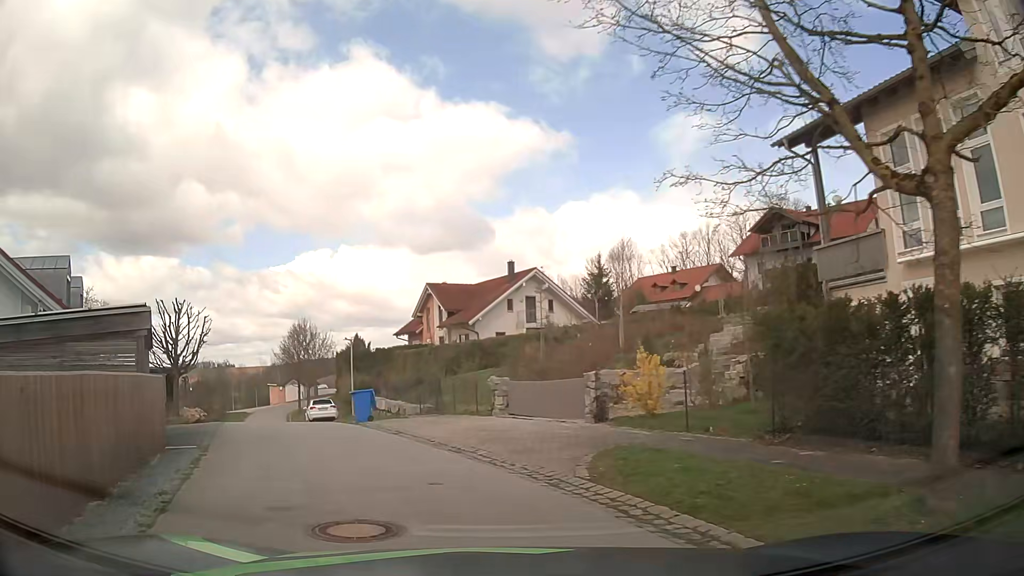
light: Day
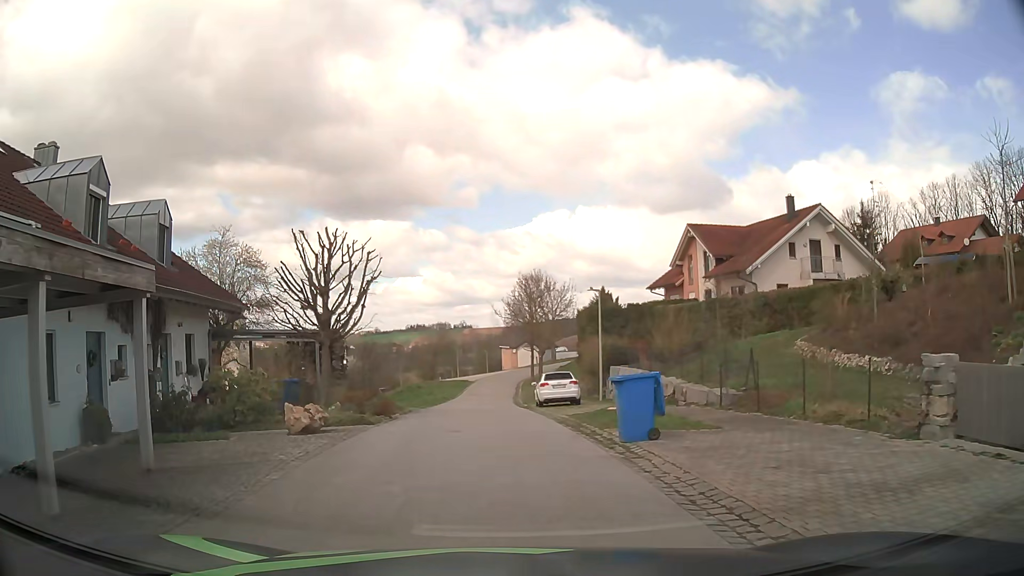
(-2.3, +11.0) m; -21°
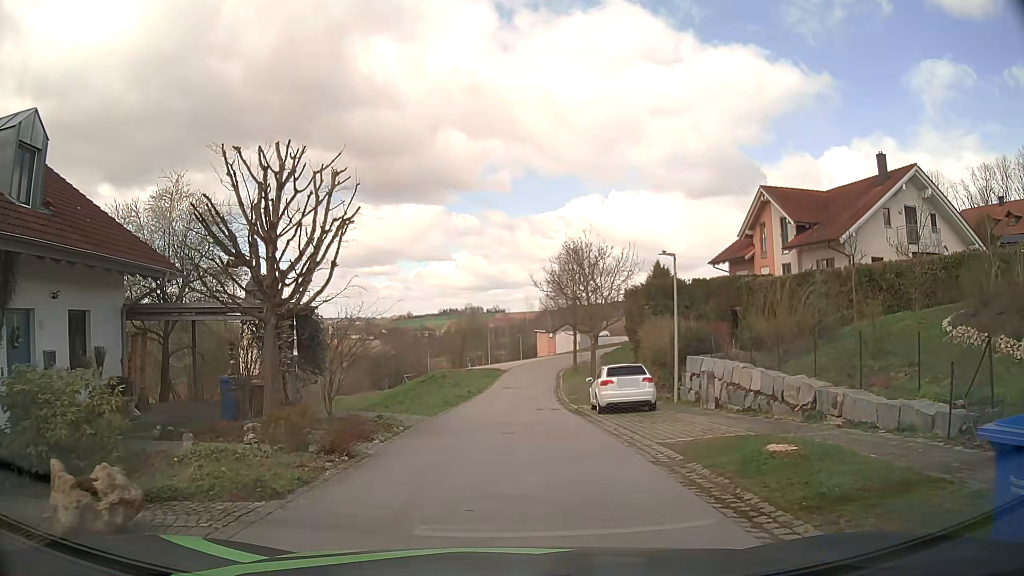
(-0.3, +8.0) m; -2°
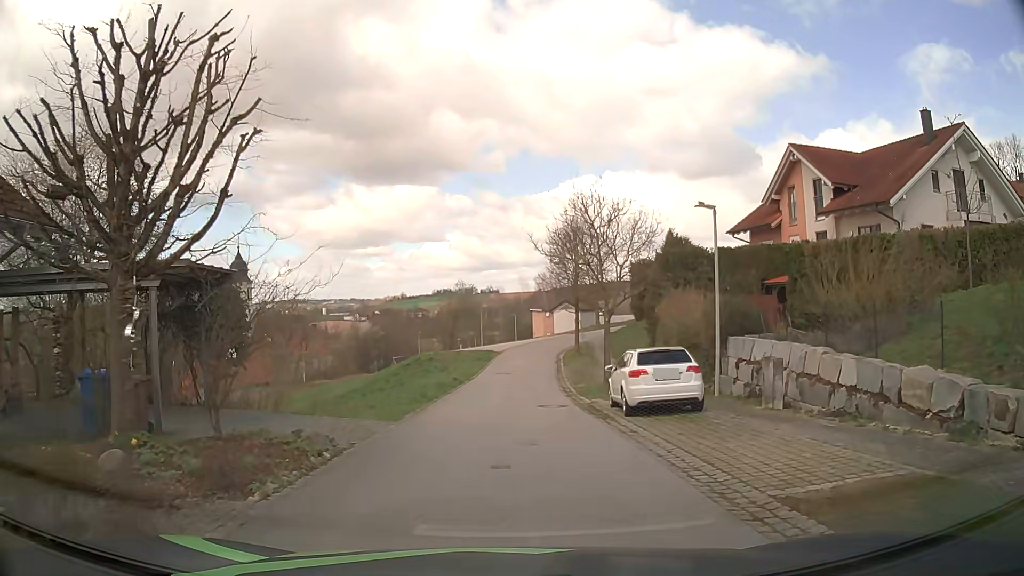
(0.0, +5.4) m; 0°
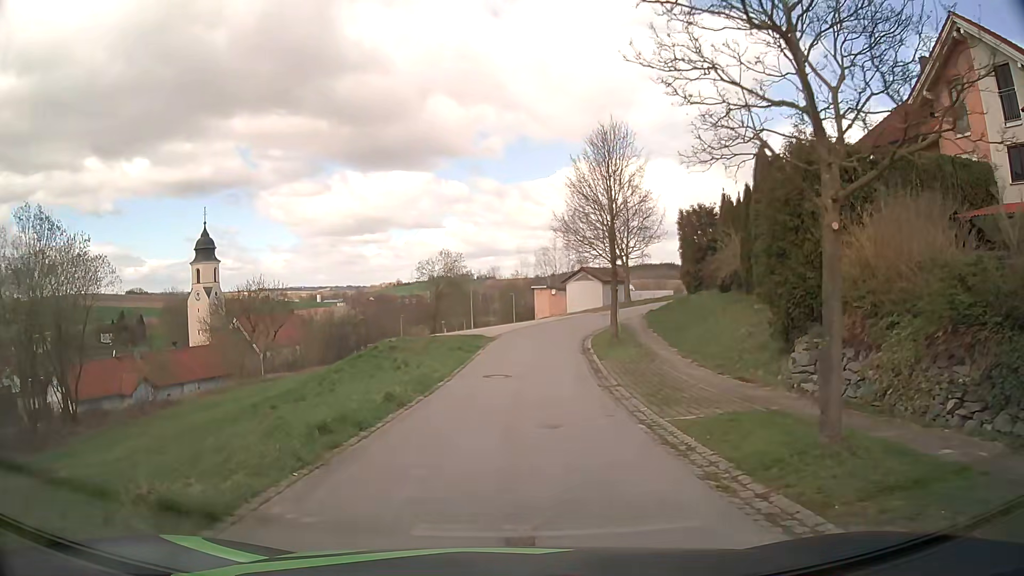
(-0.1, +16.2) m; 0°
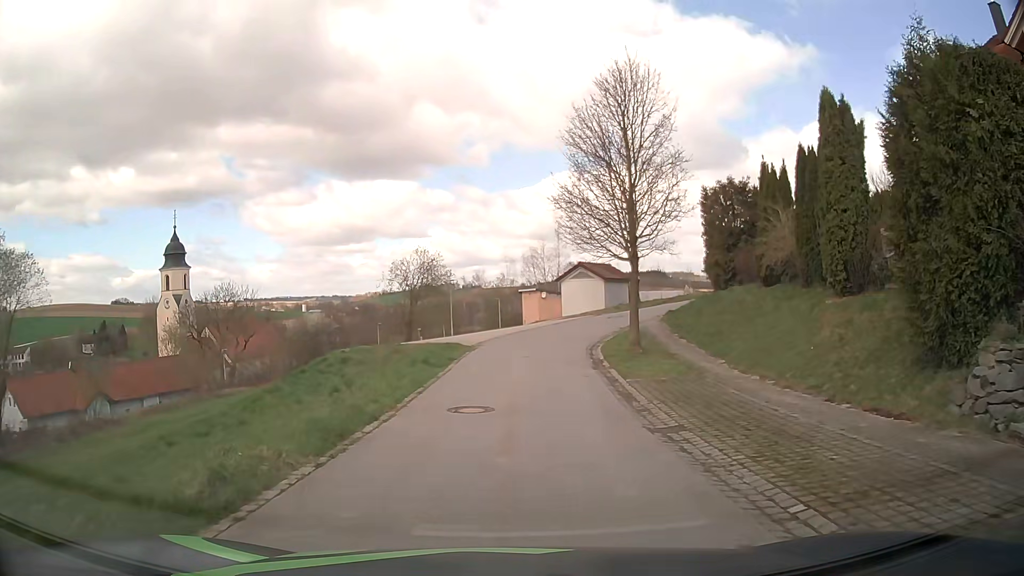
(+0.1, +7.4) m; +1°
